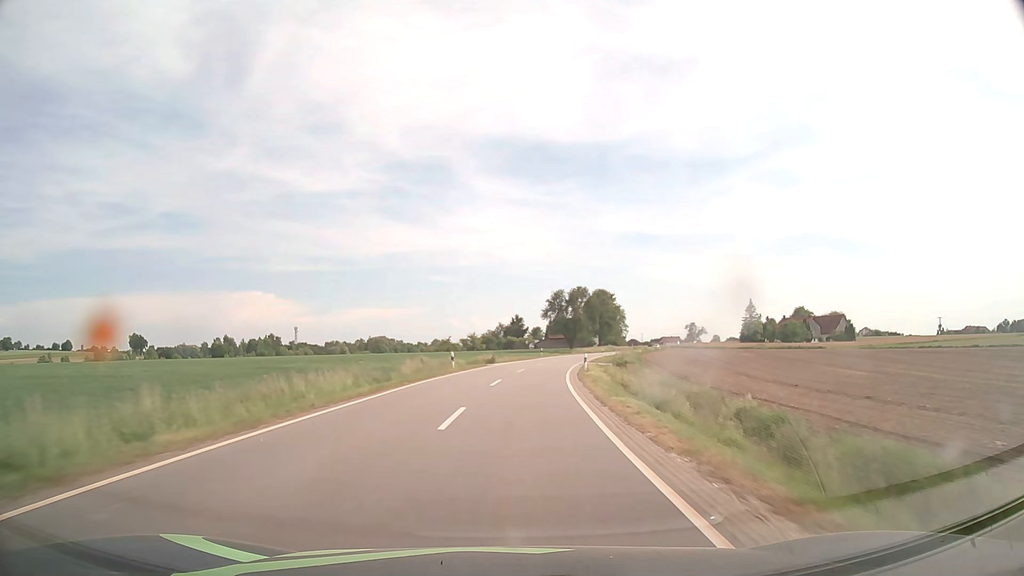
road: tertiary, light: Day
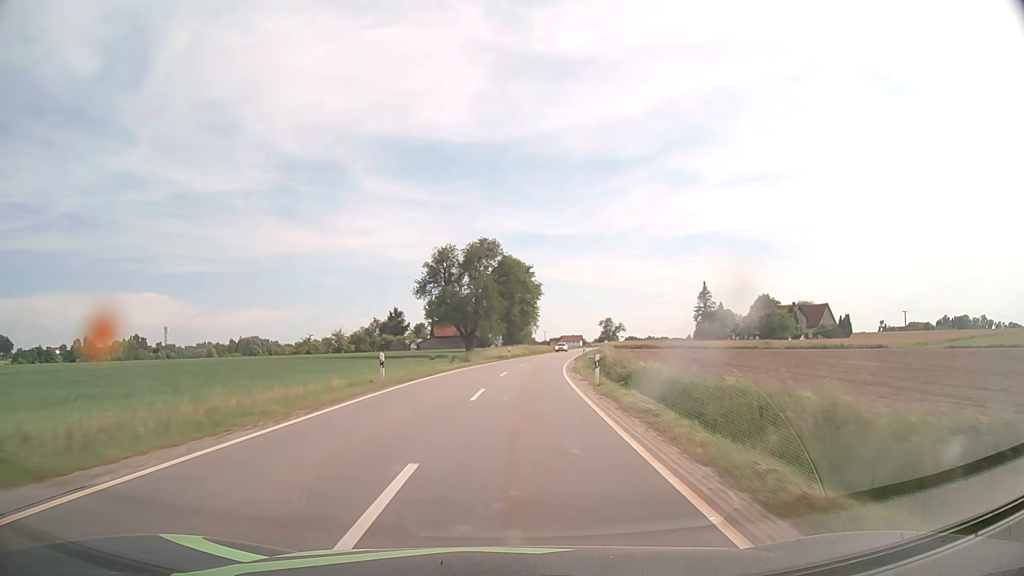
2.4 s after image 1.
(+4.6, +55.5) m; +9°
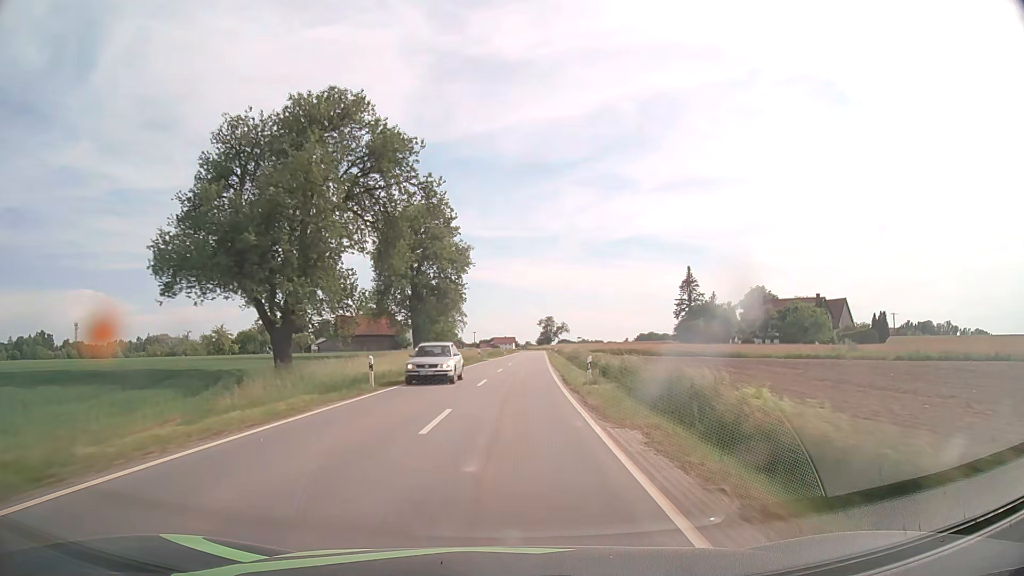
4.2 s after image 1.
(+2.7, +41.7) m; +6°
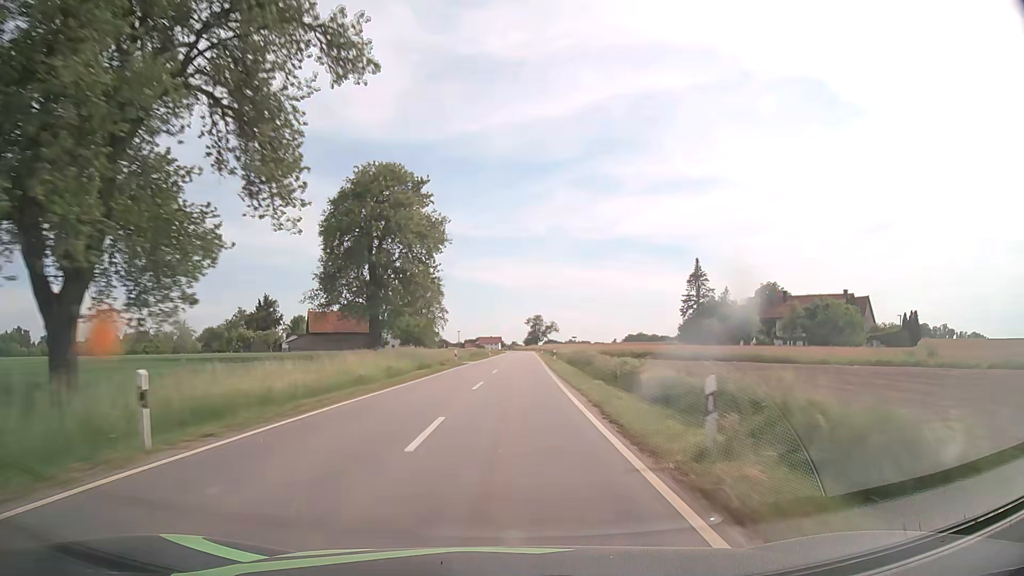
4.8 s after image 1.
(+0.2, +13.9) m; +1°
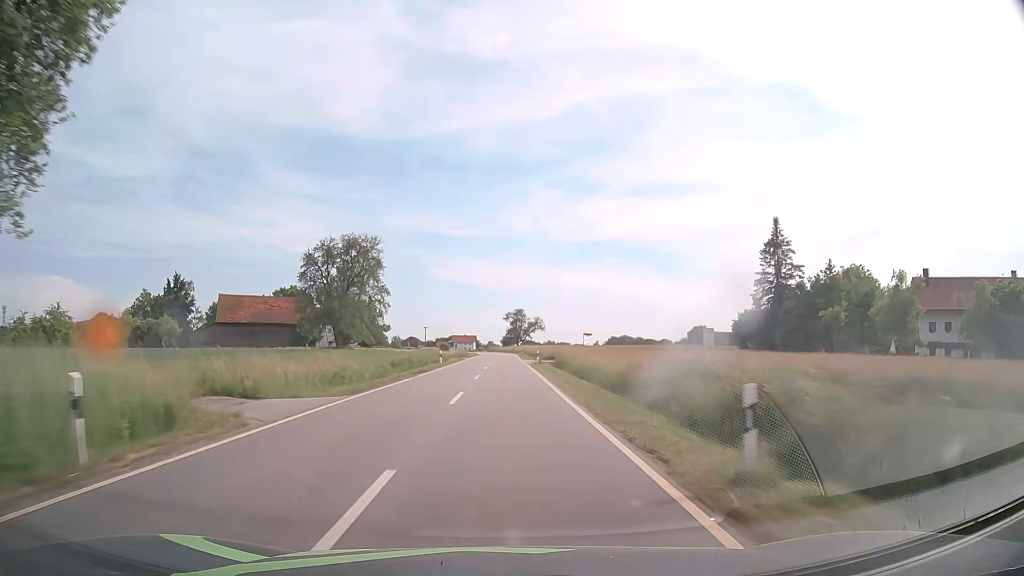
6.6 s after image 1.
(+1.0, +41.6) m; +2°
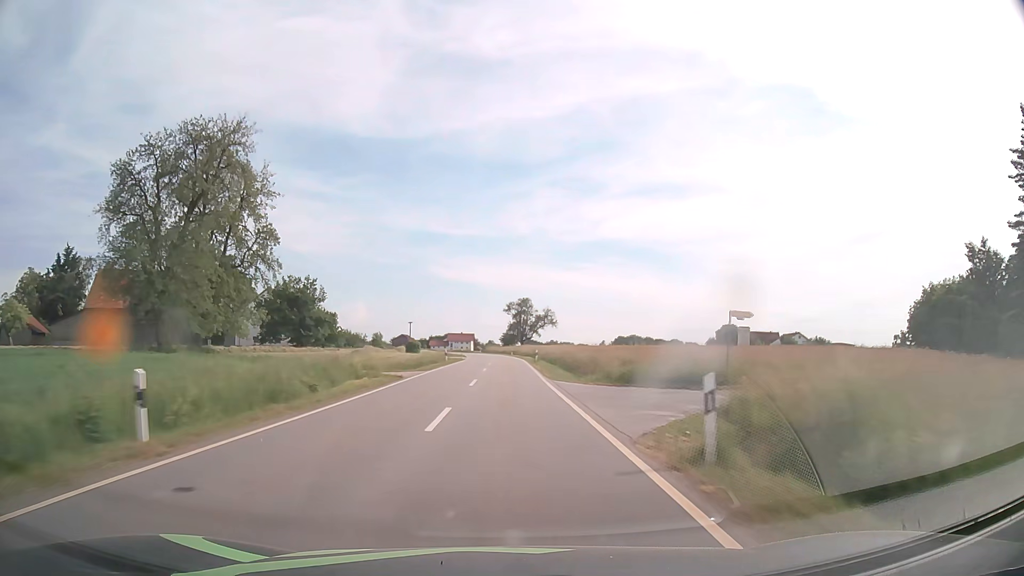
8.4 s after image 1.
(+0.1, +41.4) m; 0°
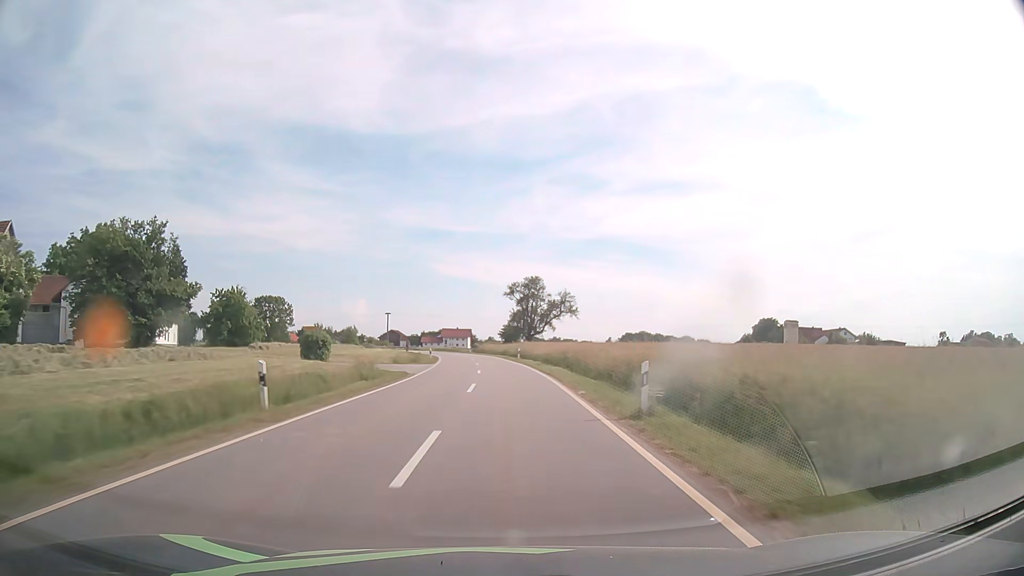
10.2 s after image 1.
(-0.1, +40.6) m; 0°
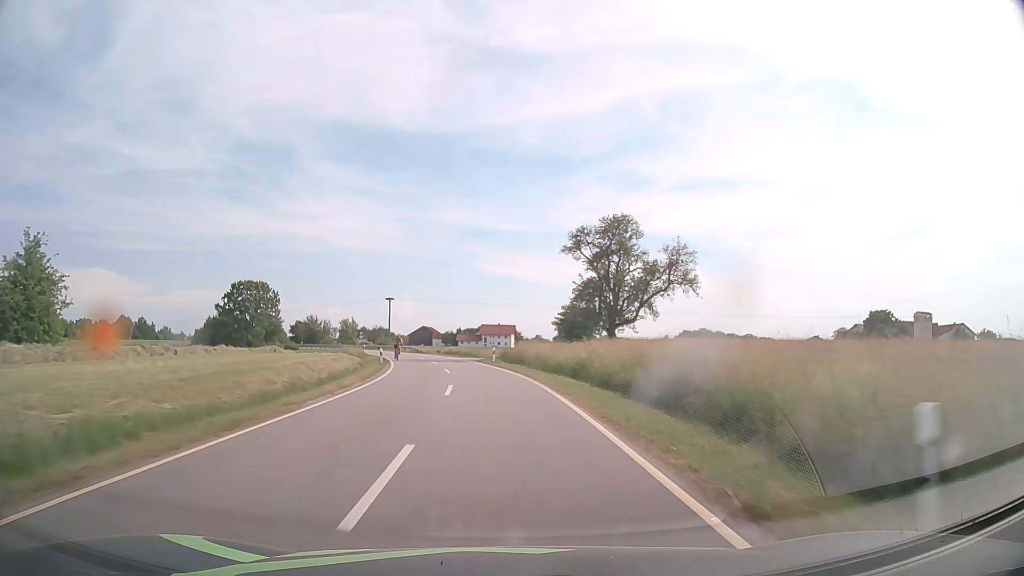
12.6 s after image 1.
(-0.9, +50.0) m; -4°
(0, +10) (-1, +20) (-1, +30) (-3, +40) (-4, +50) (-7, +59) (-9, +69) (-12, +79) (-15, +88) (-19, +97) m
